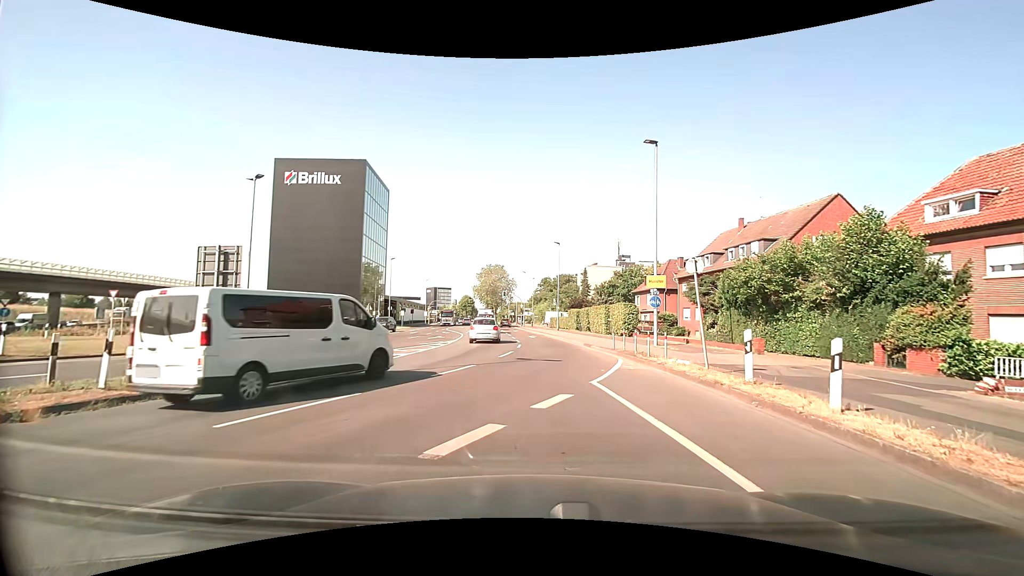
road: secondary_link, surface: asphalt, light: Day
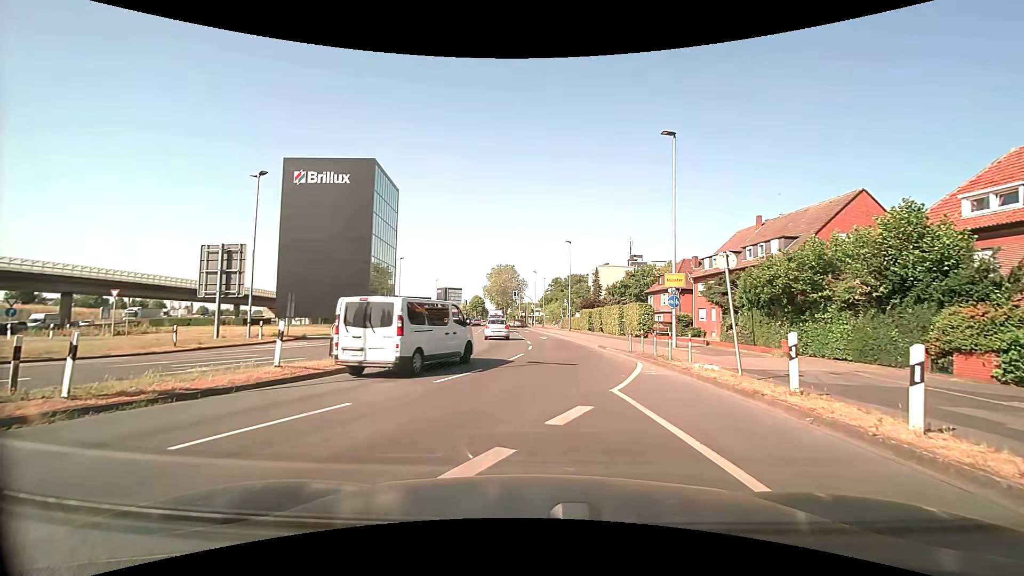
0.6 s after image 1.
(0.0, +1.2) m; 0°
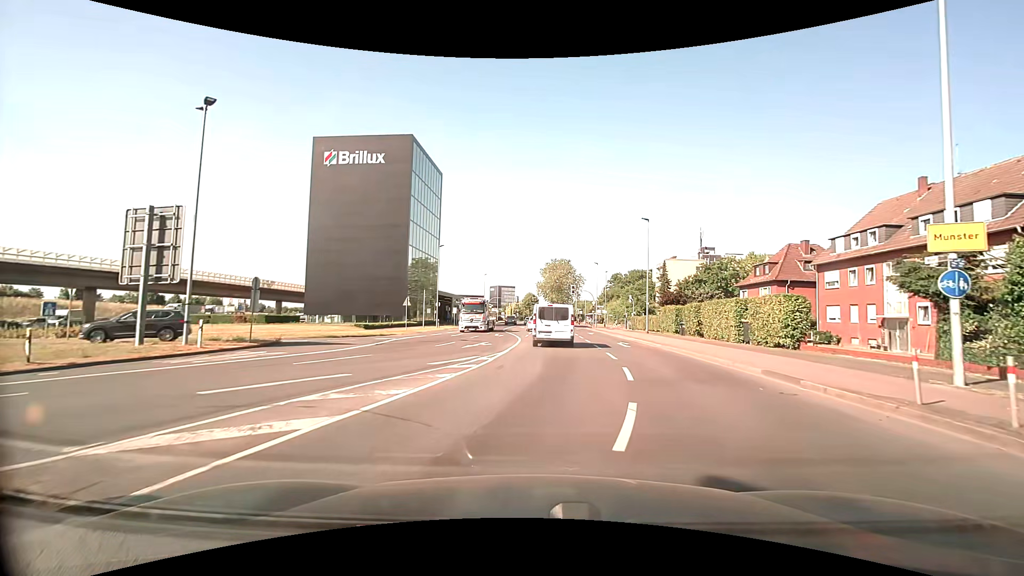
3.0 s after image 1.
(-0.8, +12.2) m; -6°
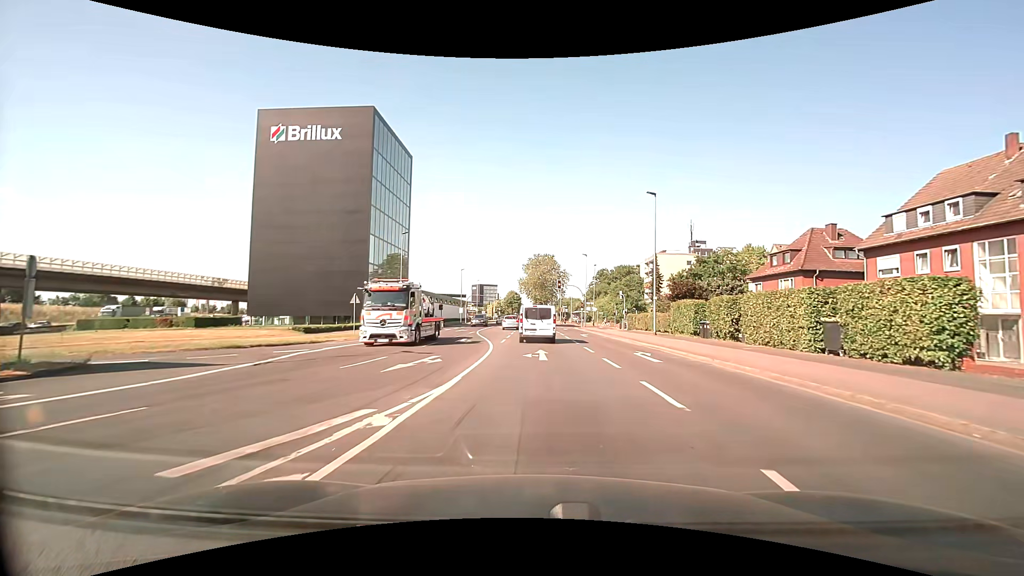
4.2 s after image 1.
(+0.2, +9.4) m; +2°
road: secondary
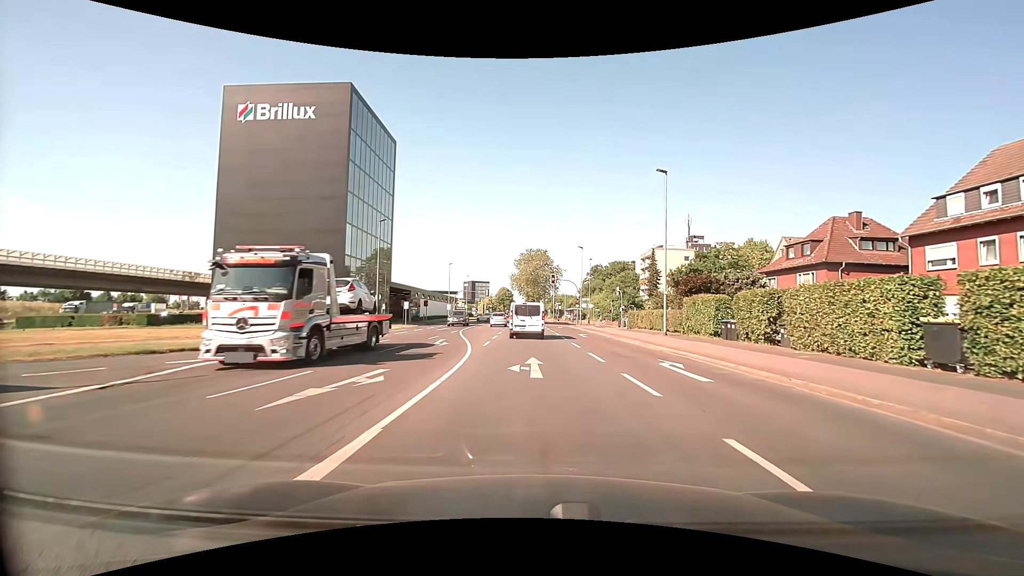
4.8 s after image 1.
(0.0, +5.2) m; +1°
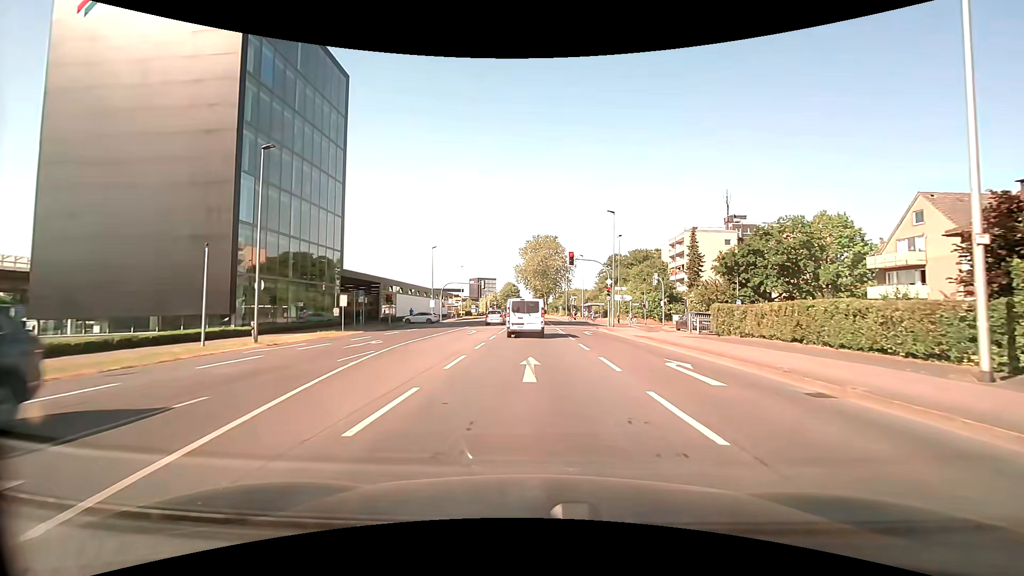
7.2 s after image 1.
(+0.1, +21.4) m; 0°
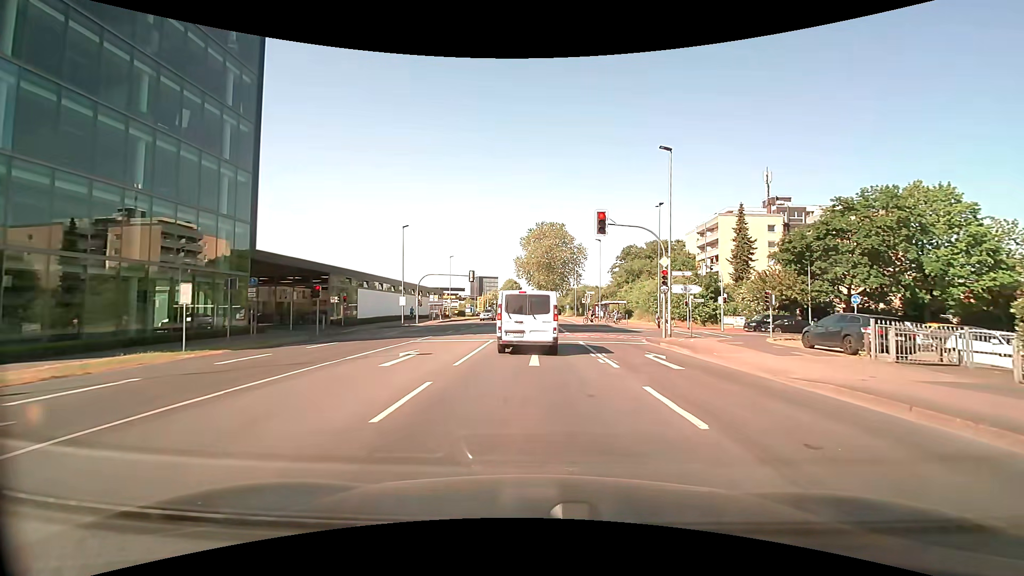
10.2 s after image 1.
(-0.1, +17.1) m; -1°
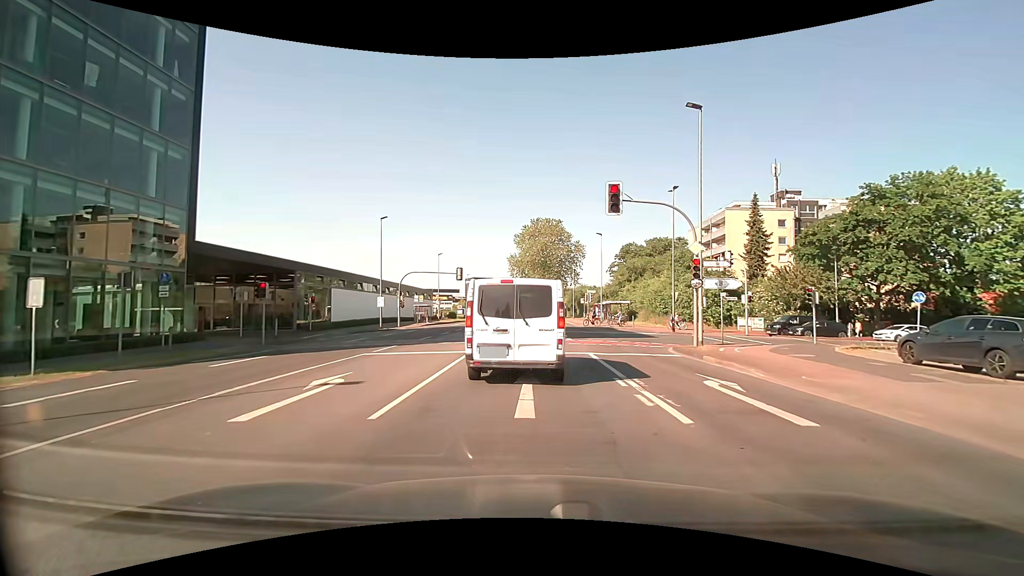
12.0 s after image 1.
(0.0, +5.7) m; 0°
(0, +10) (0, +20) (0, +30) (0, +40) (0, +50) (0, +60) (0, +70) (0, +80) (+1, +90) (+1, +100) m
